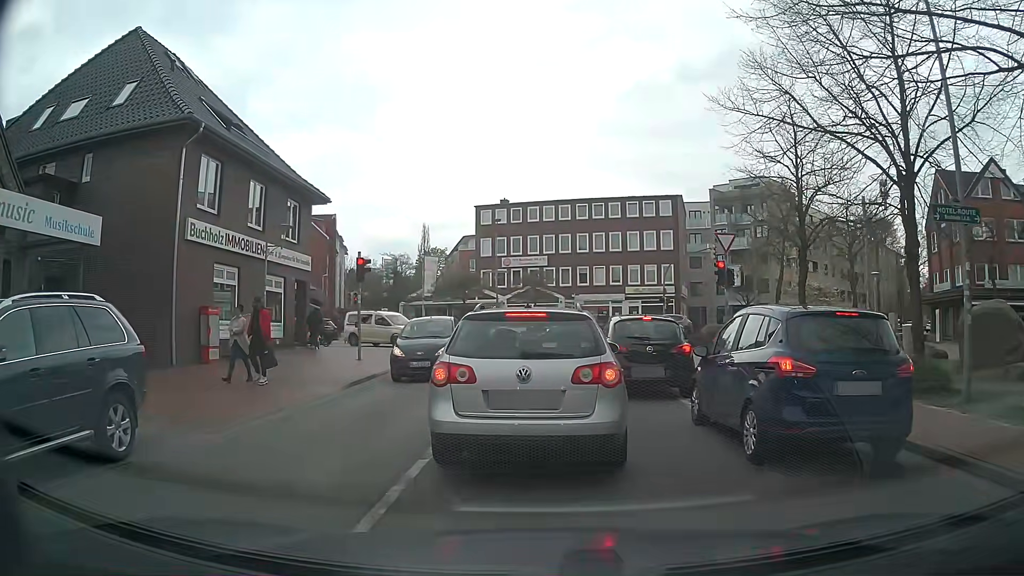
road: unclassified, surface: asphalt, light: Day
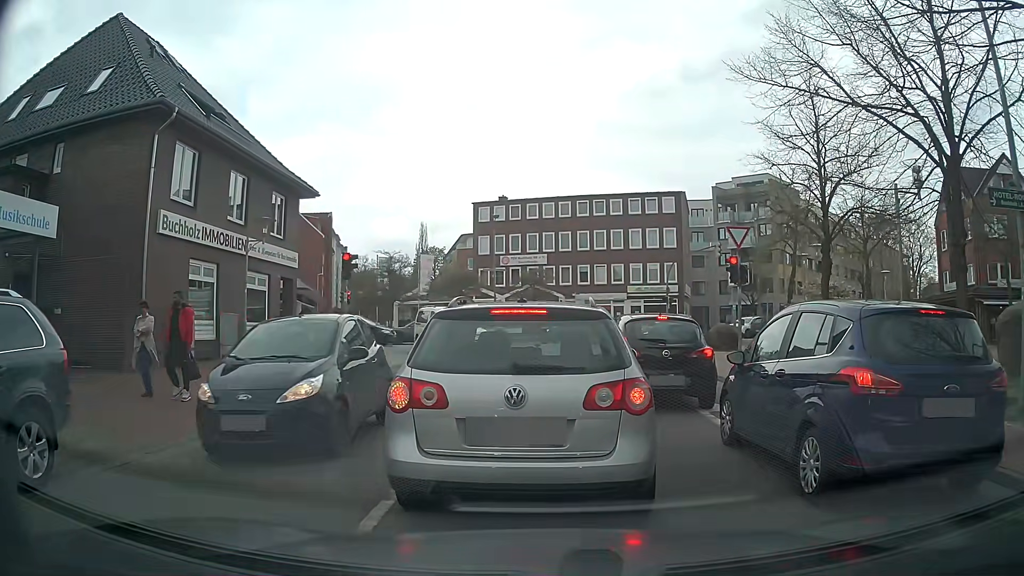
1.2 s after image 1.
(0.0, +1.5) m; -2°
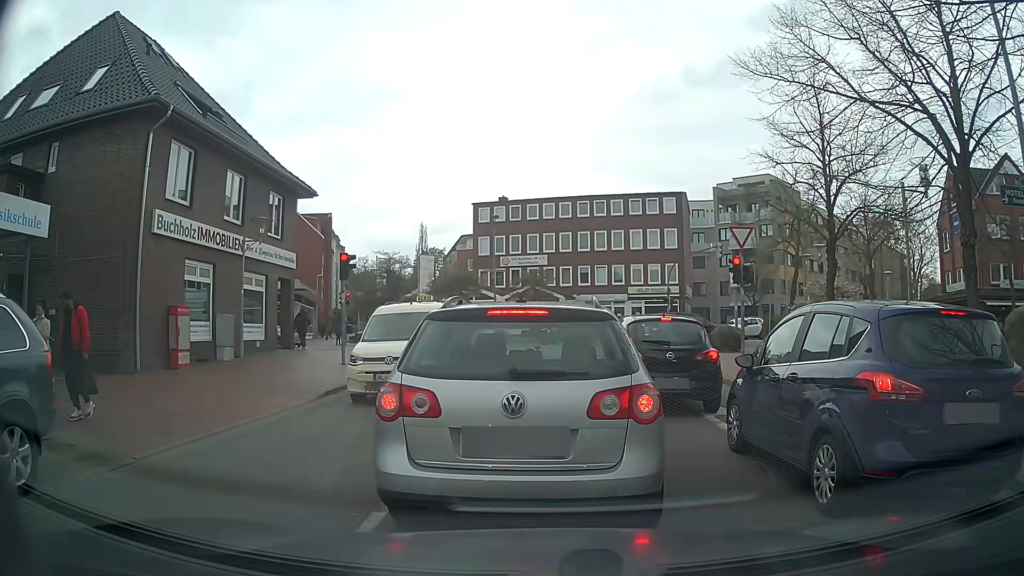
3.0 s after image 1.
(0.0, +0.3) m; 0°
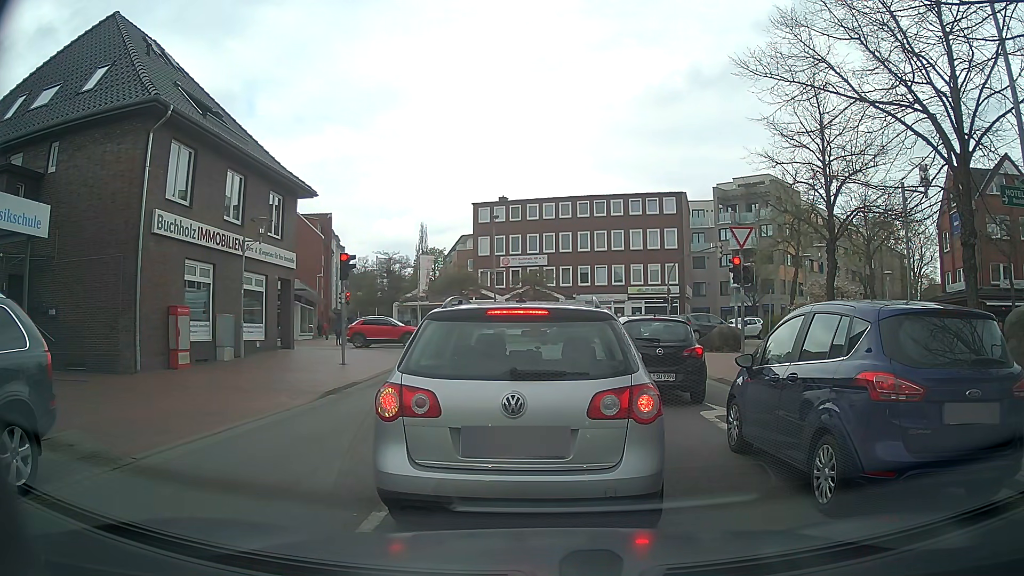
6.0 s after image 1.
(0.0, 0.0) m; 0°
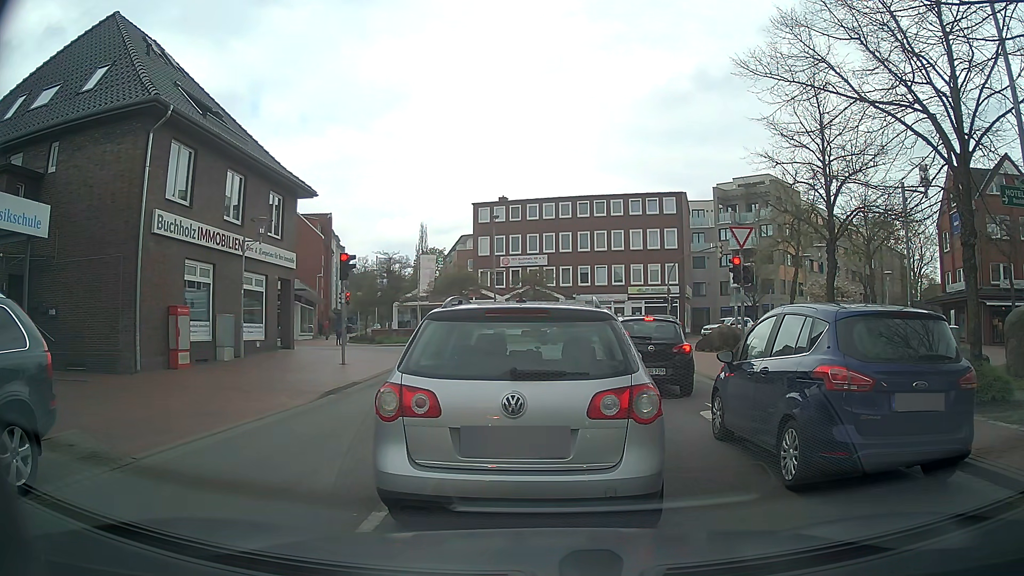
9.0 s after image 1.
(0.0, 0.0) m; 0°
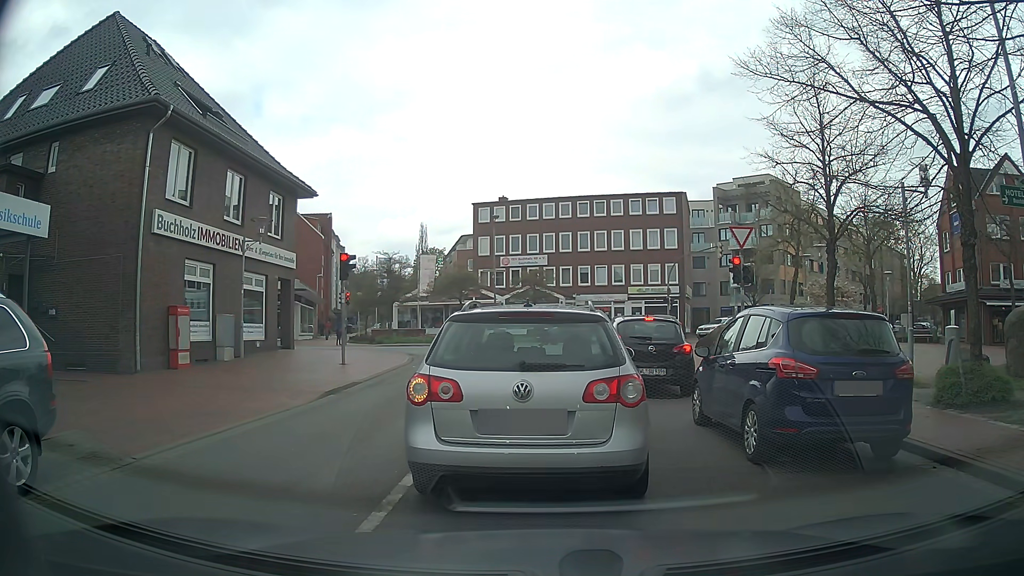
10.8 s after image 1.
(0.0, 0.0) m; 0°
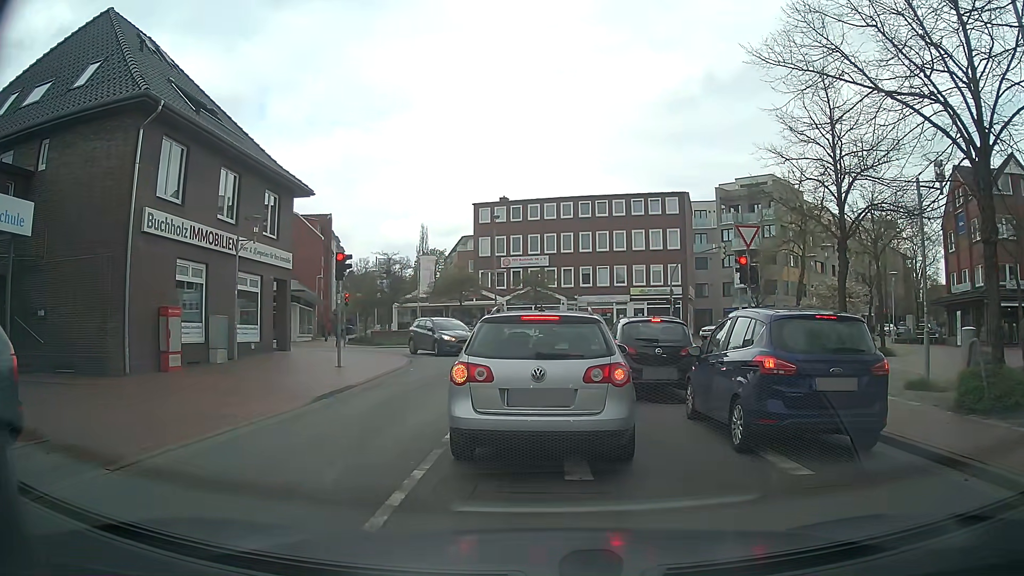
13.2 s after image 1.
(0.0, +0.6) m; 0°
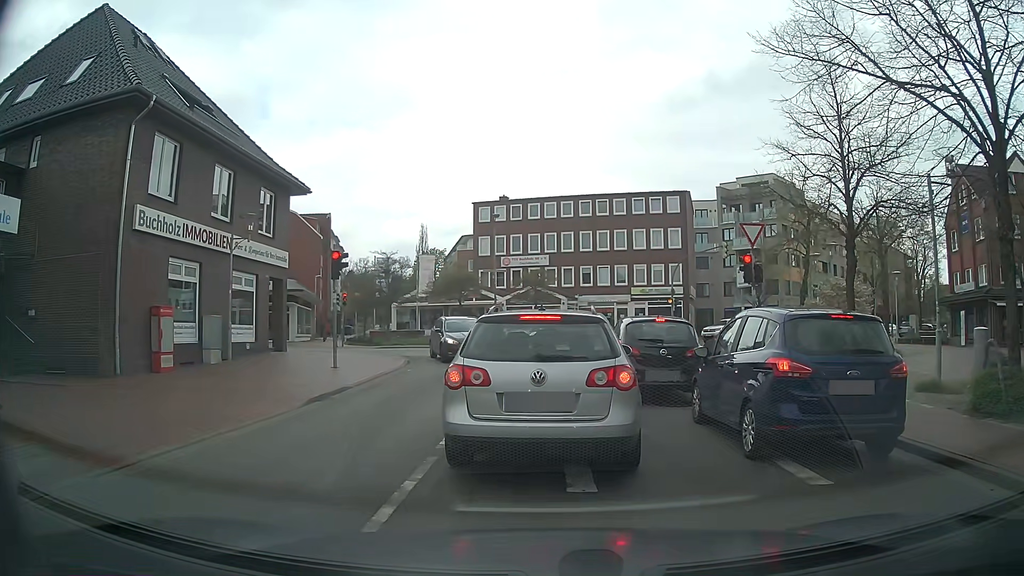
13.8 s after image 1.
(0.0, +0.5) m; 0°
